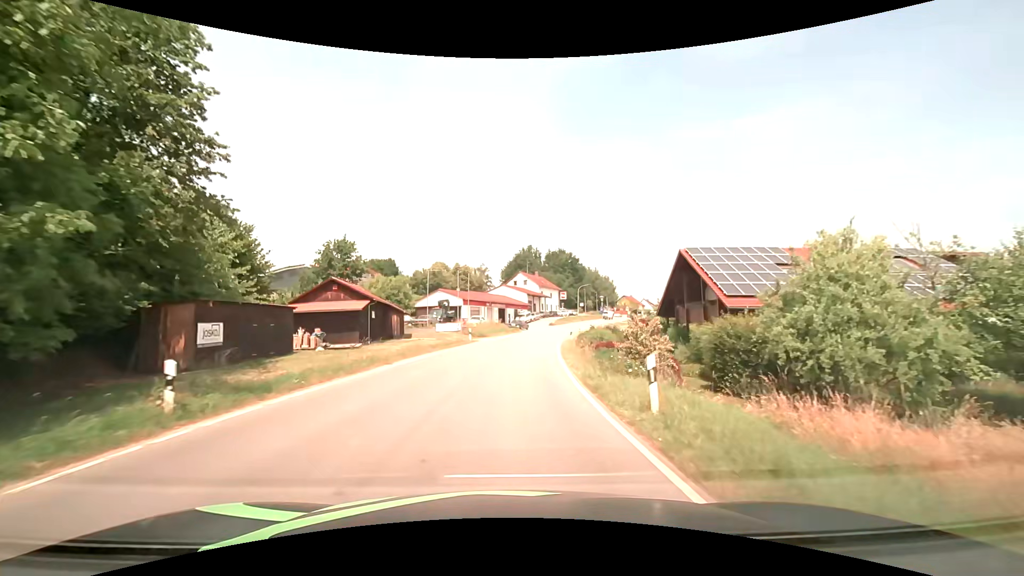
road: tertiary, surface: asphalt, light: Day
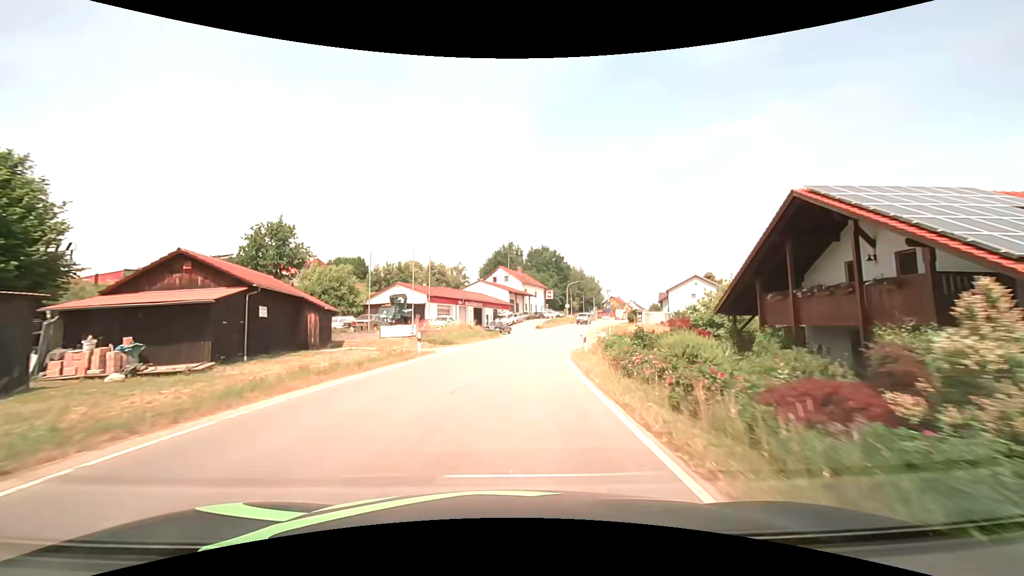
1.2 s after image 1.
(+0.3, +15.1) m; +2°
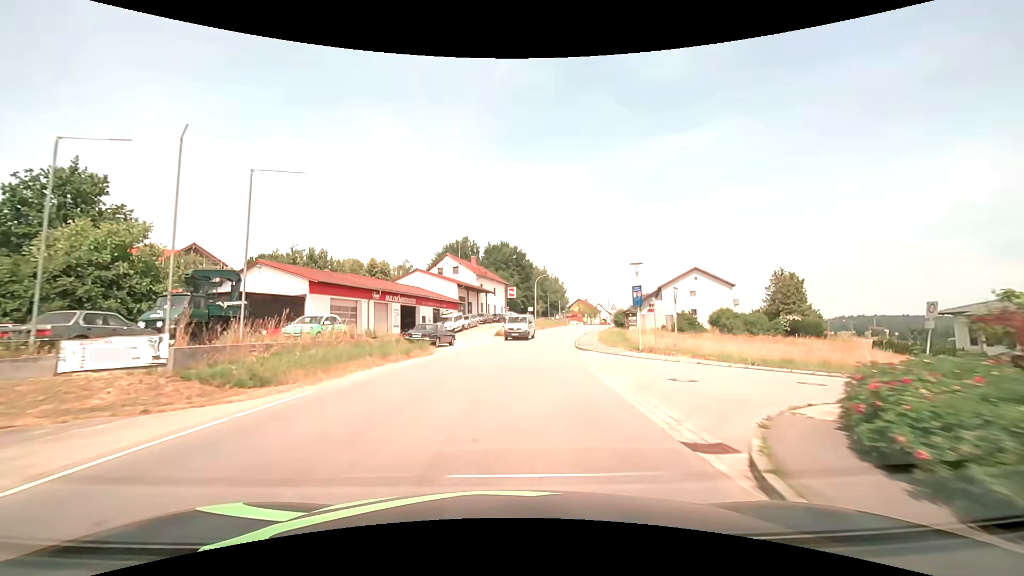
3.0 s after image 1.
(+0.9, +22.5) m; +5°
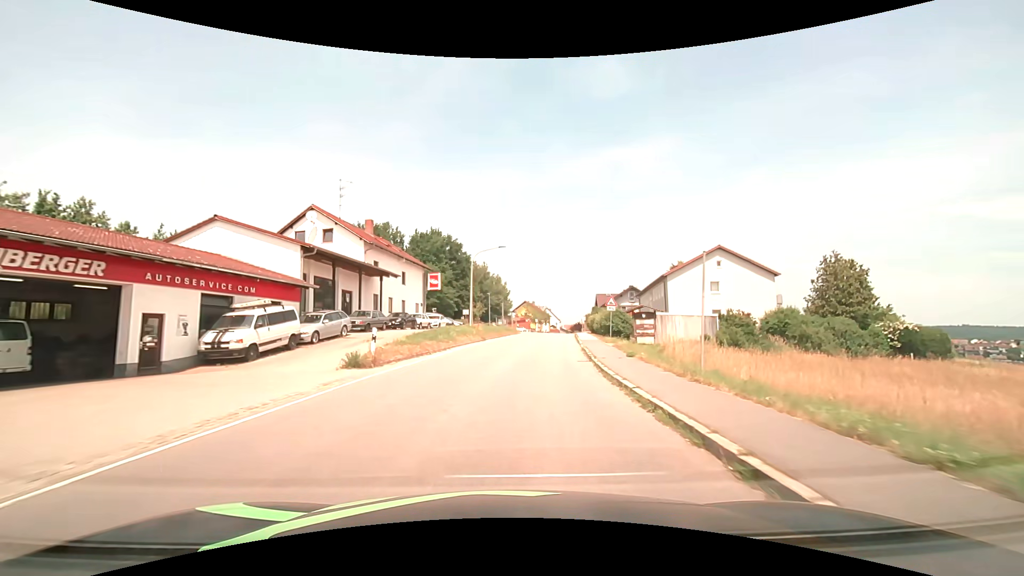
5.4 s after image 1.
(+1.8, +29.8) m; +7°
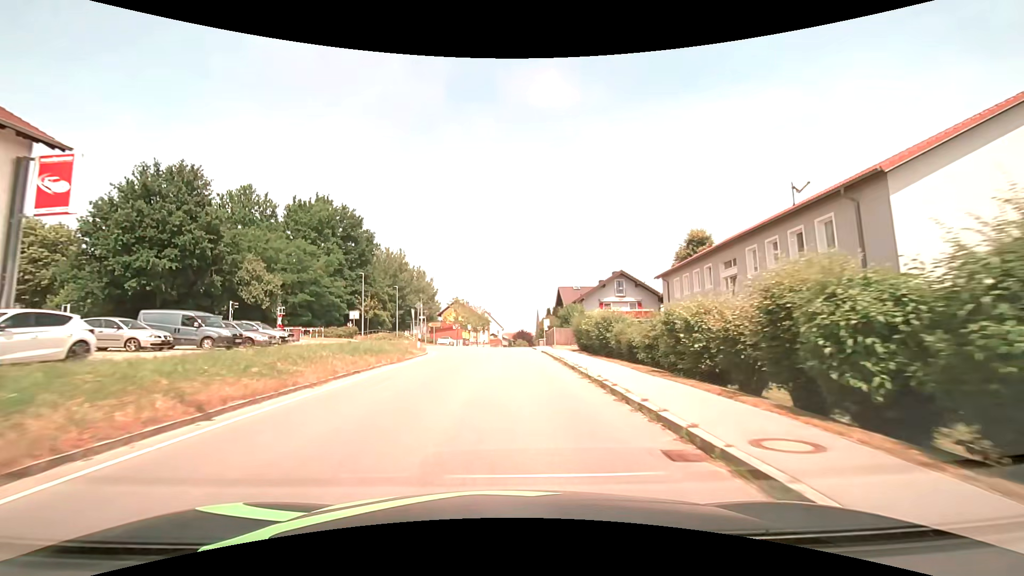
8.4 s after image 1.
(+2.8, +37.1) m; +7°
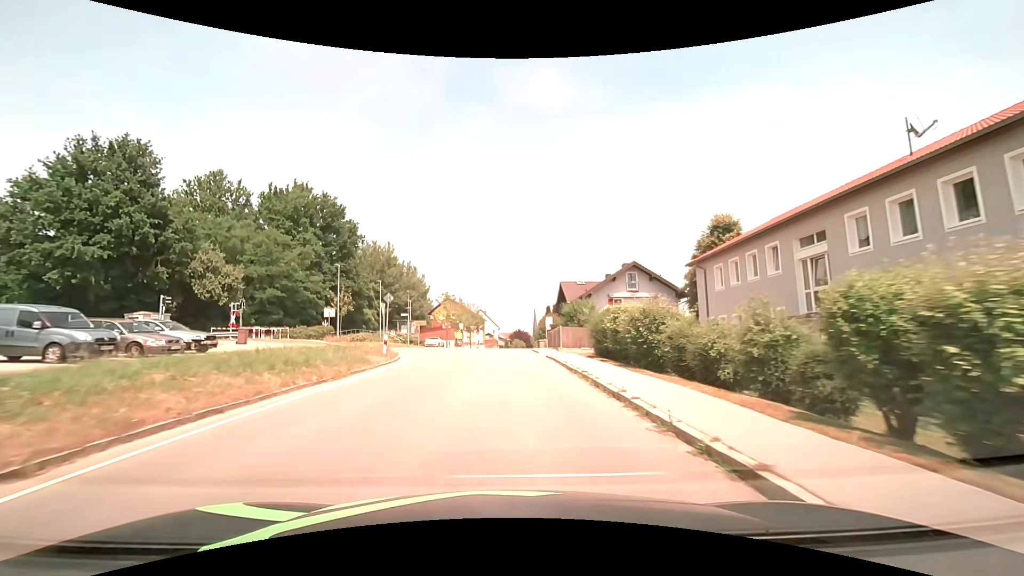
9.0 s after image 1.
(0.0, +7.5) m; 0°
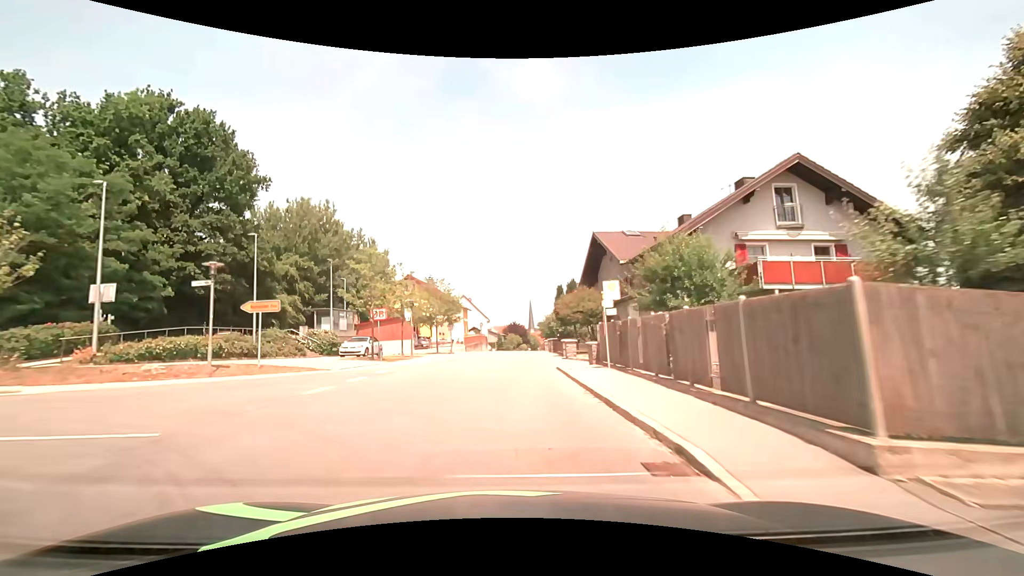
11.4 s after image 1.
(+0.2, +30.3) m; +1°
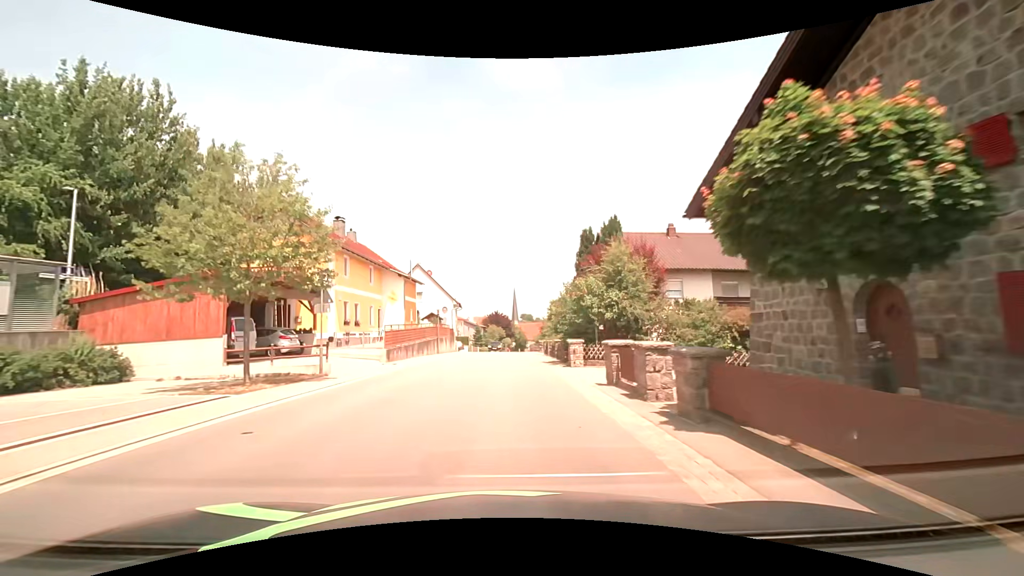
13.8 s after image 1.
(+0.3, +30.8) m; +2°
(0, +10) (0, +20) (0, +30) (0, +40) (0, +50) (0, +60) (0, +70) (+1, +80) (+1, +90) (+1, +100) m
